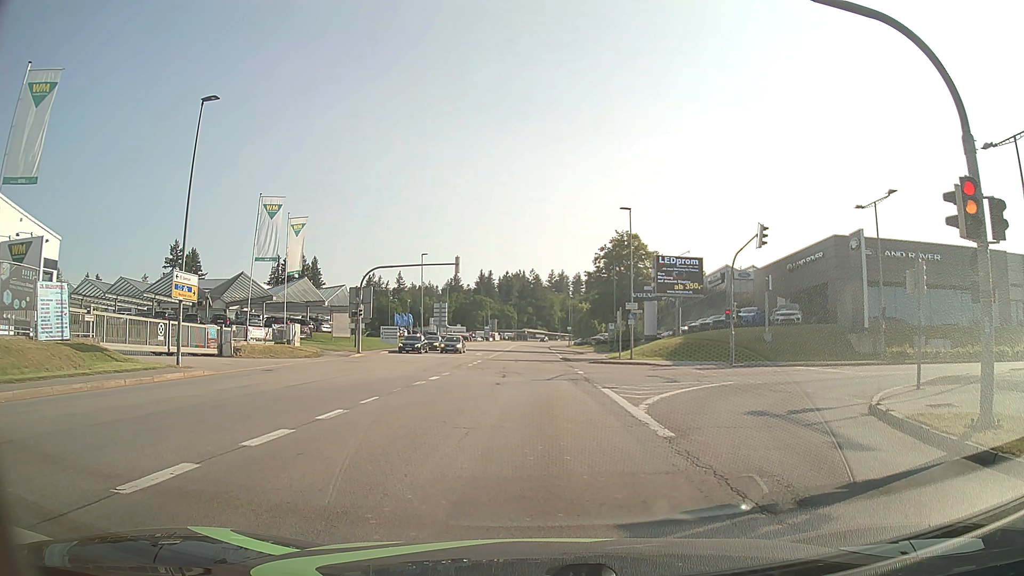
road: tertiary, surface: asphalt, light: Day
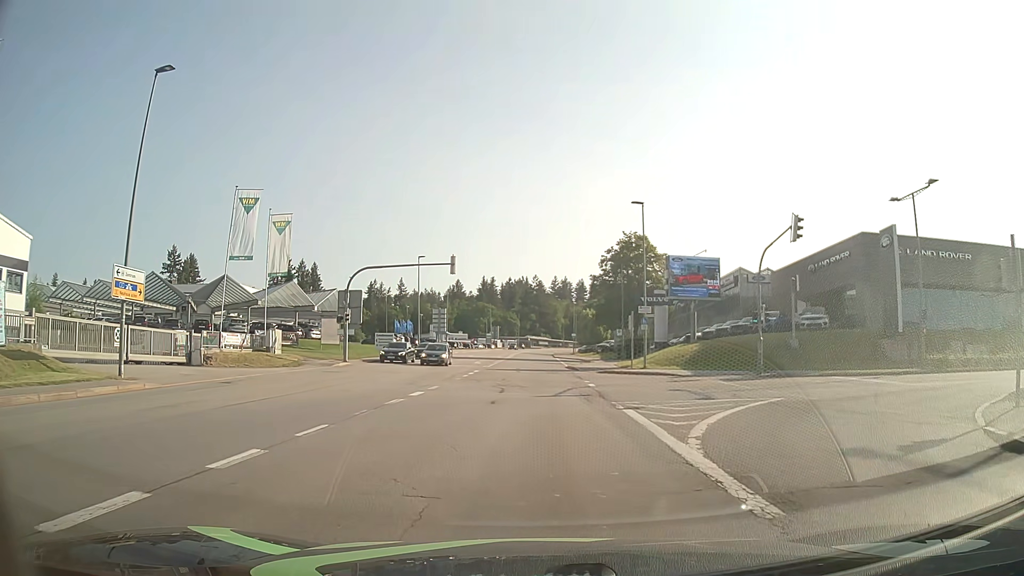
(-0.2, +4.5) m; -2°
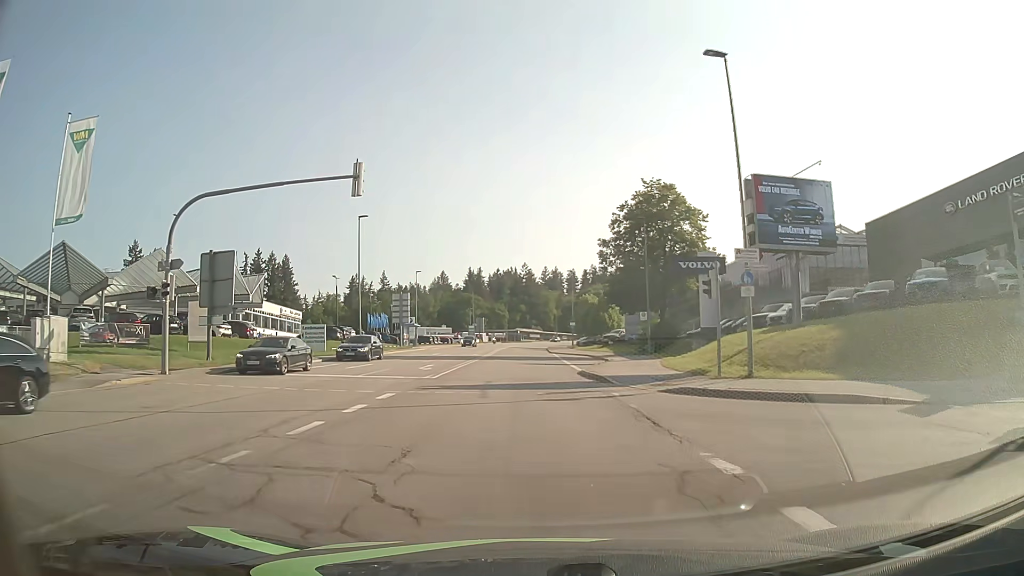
(+0.1, +21.8) m; +1°
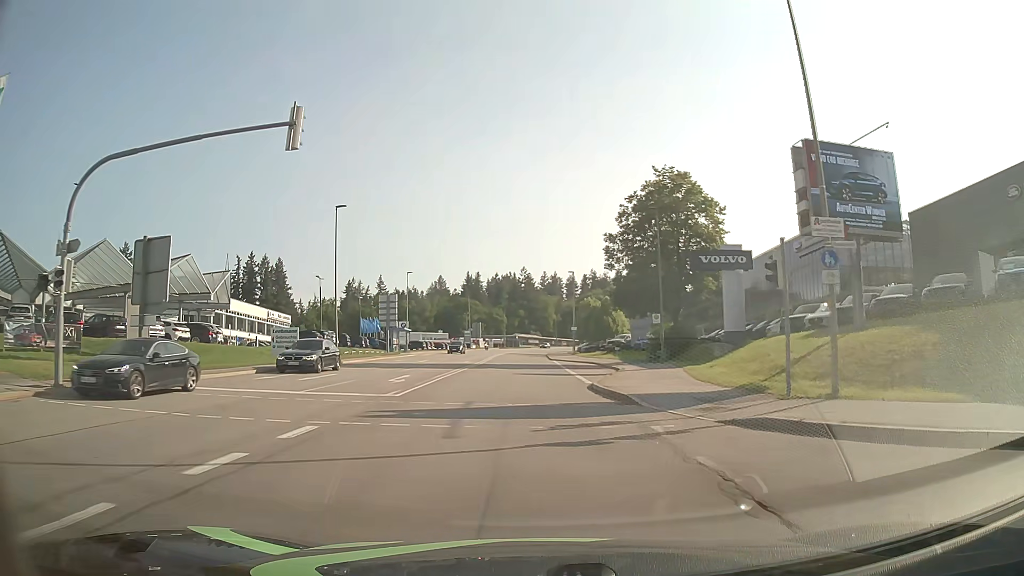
(0.0, +6.0) m; 0°
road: secondary
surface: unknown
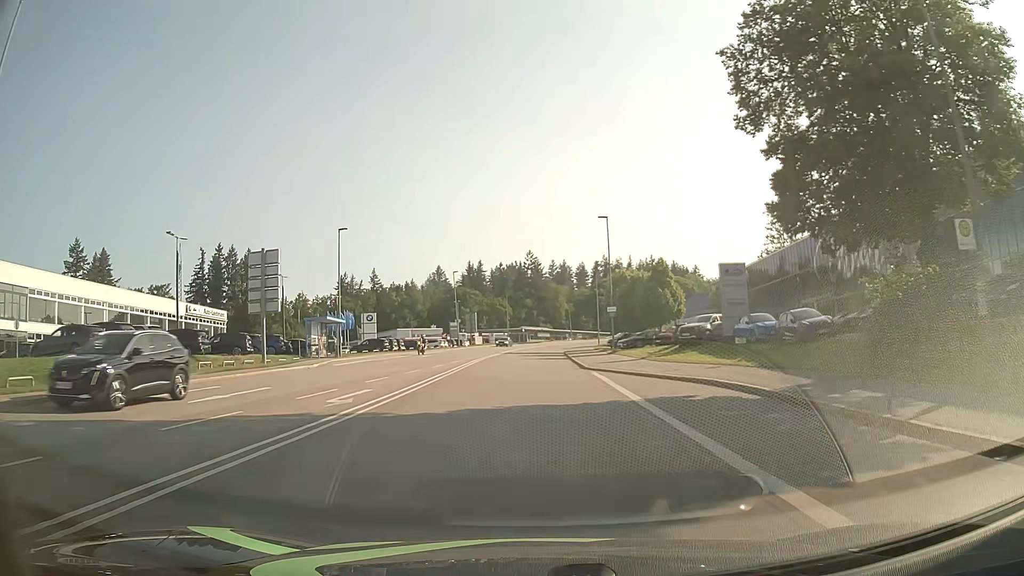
(-0.2, +33.5) m; -1°
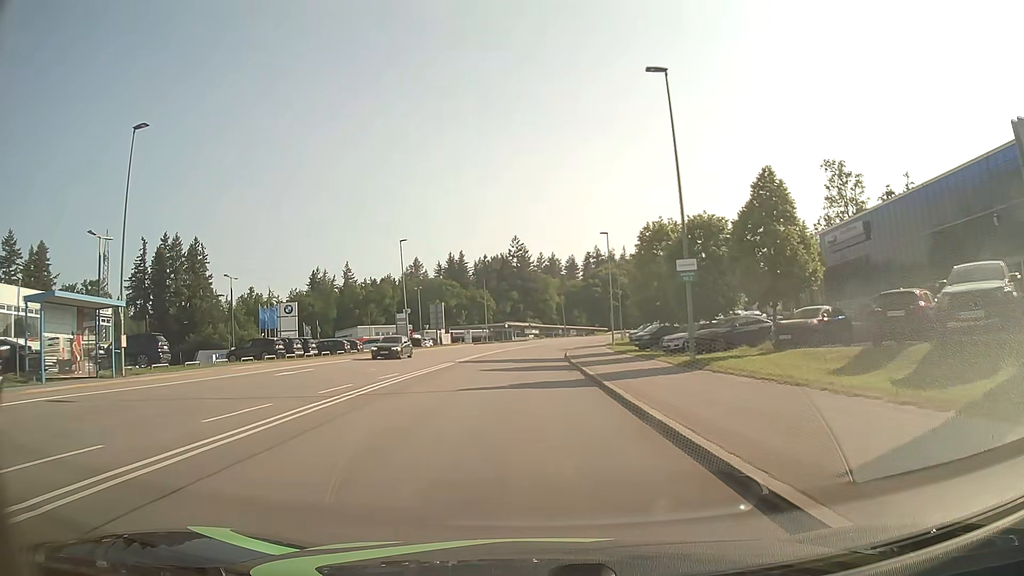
(+0.3, +28.8) m; +1°
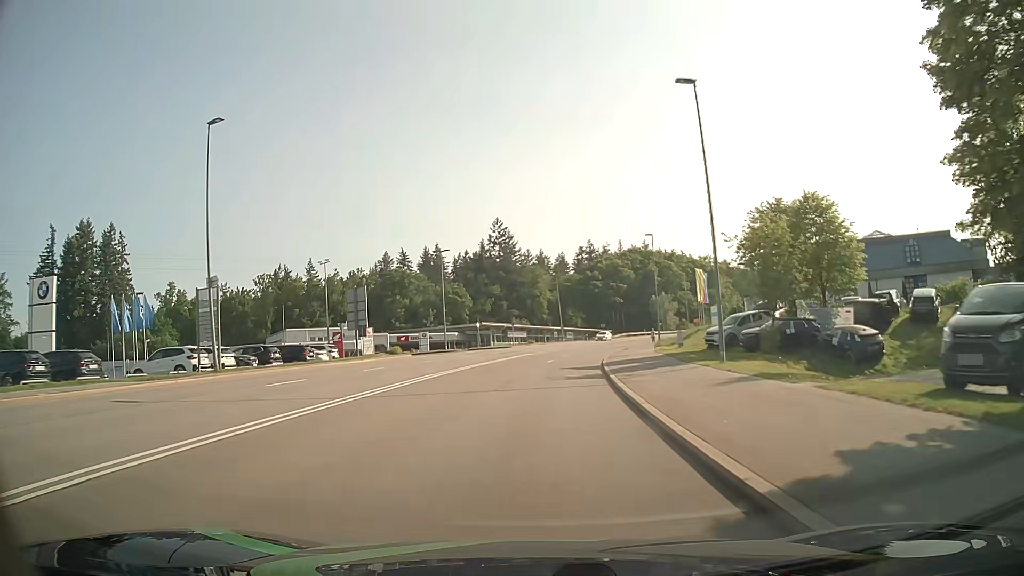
(+0.1, +38.2) m; +1°
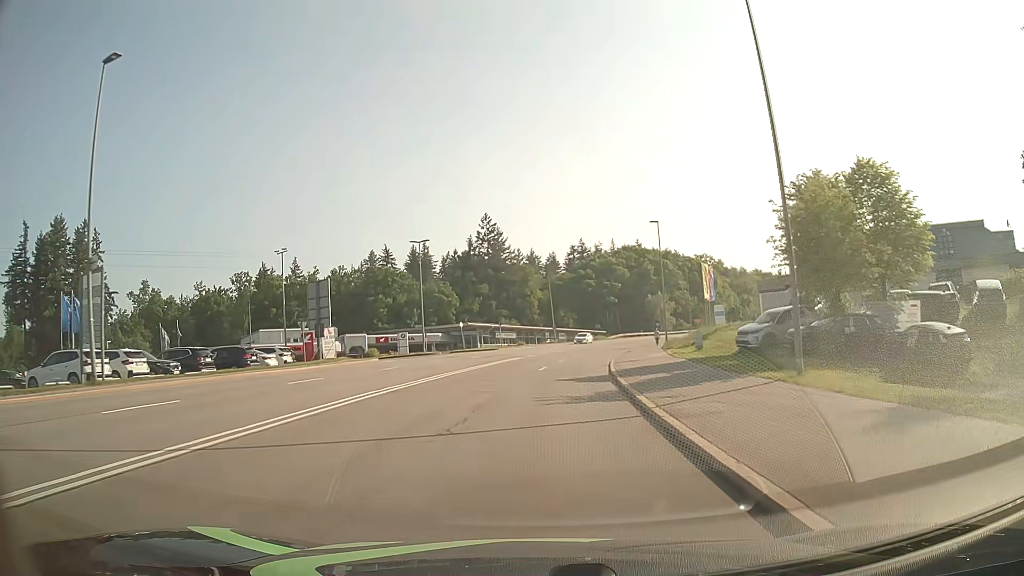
(+0.1, +7.8) m; +1°
(0, +10) (+1, +20) (+2, +30) (+3, +40) (+5, +50) (+7, +60) (+9, +69) (+12, +79) (+15, +88) (+19, +98) m
